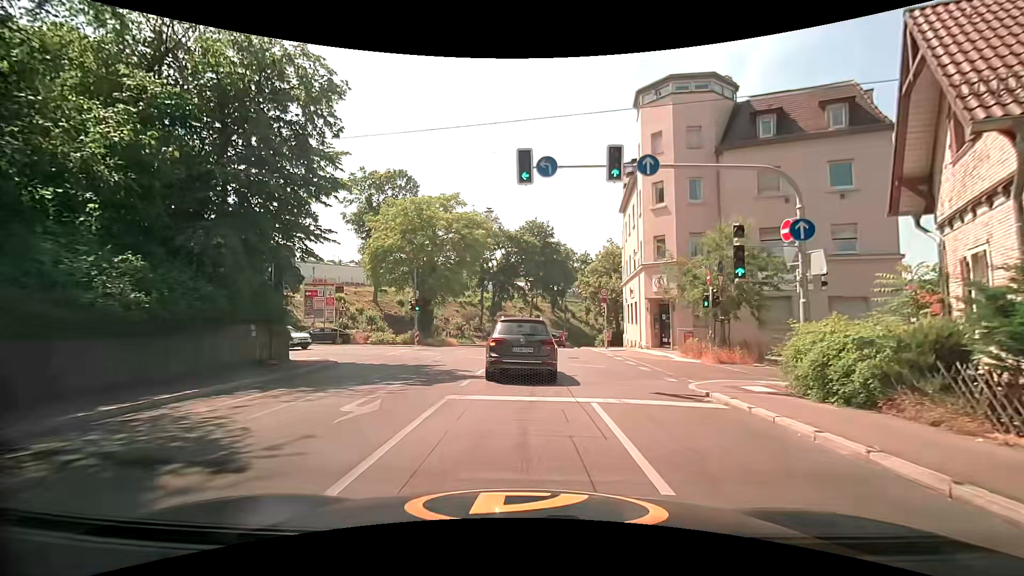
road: secondary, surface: asphalt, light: Day
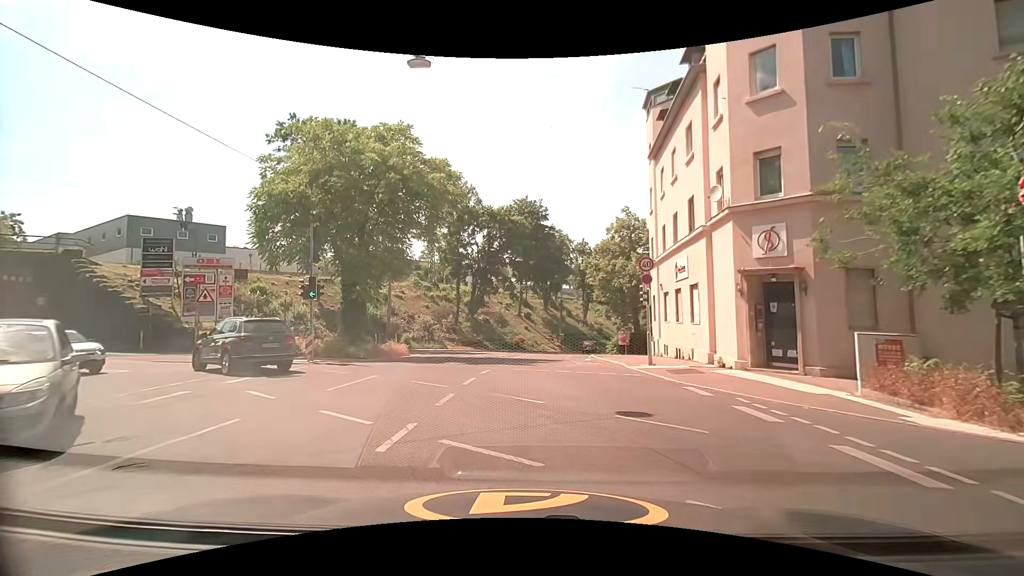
(+0.8, +15.1) m; +2°
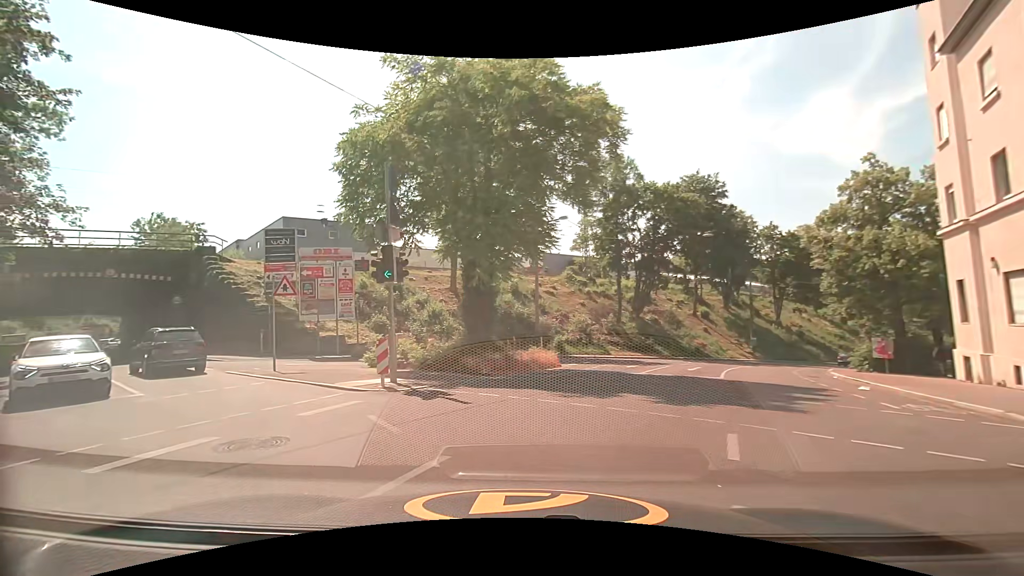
(-0.8, +8.9) m; -15°
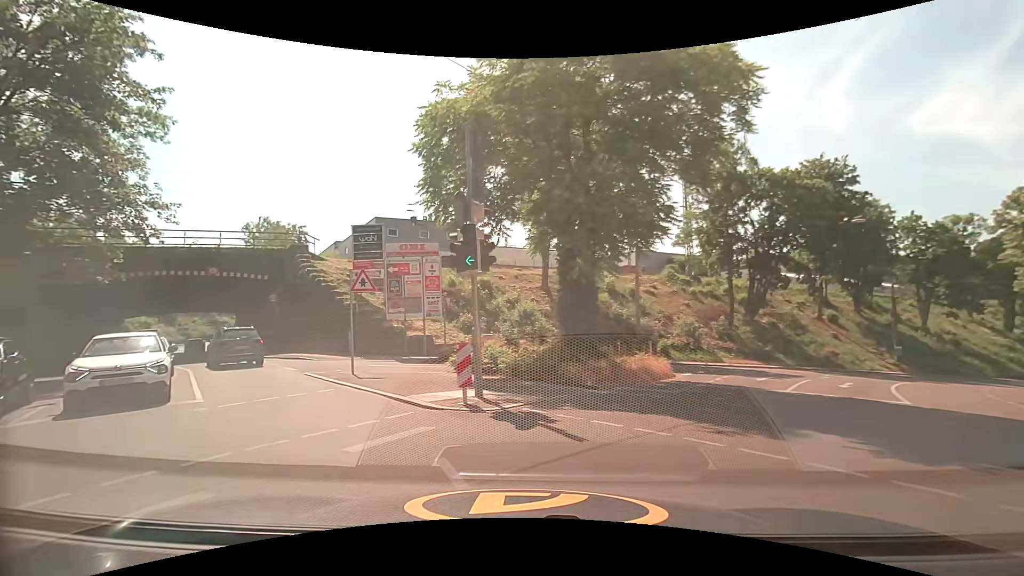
(-0.3, +2.7) m; -11°
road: unclassified
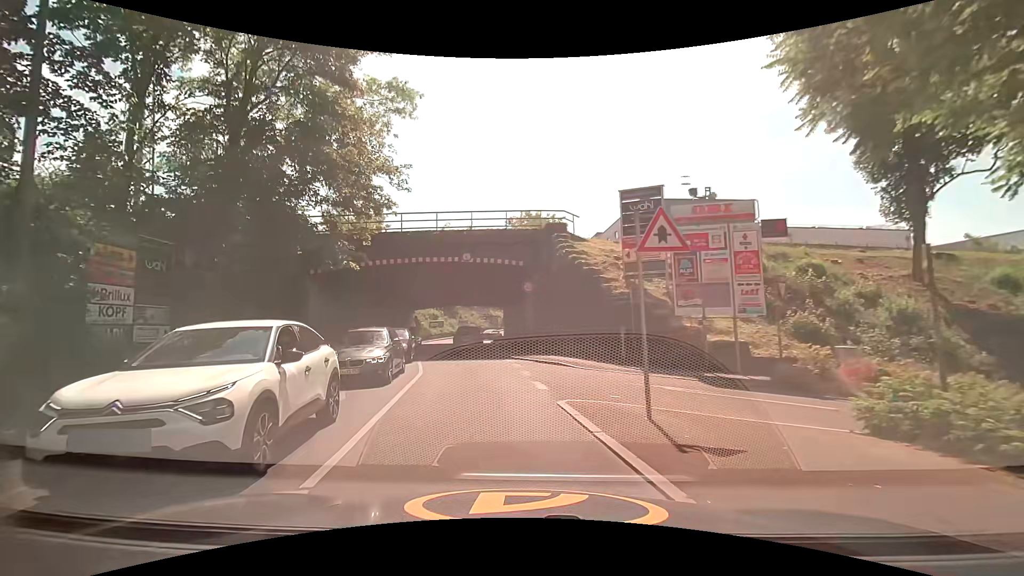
(-2.3, +8.1) m; -29°
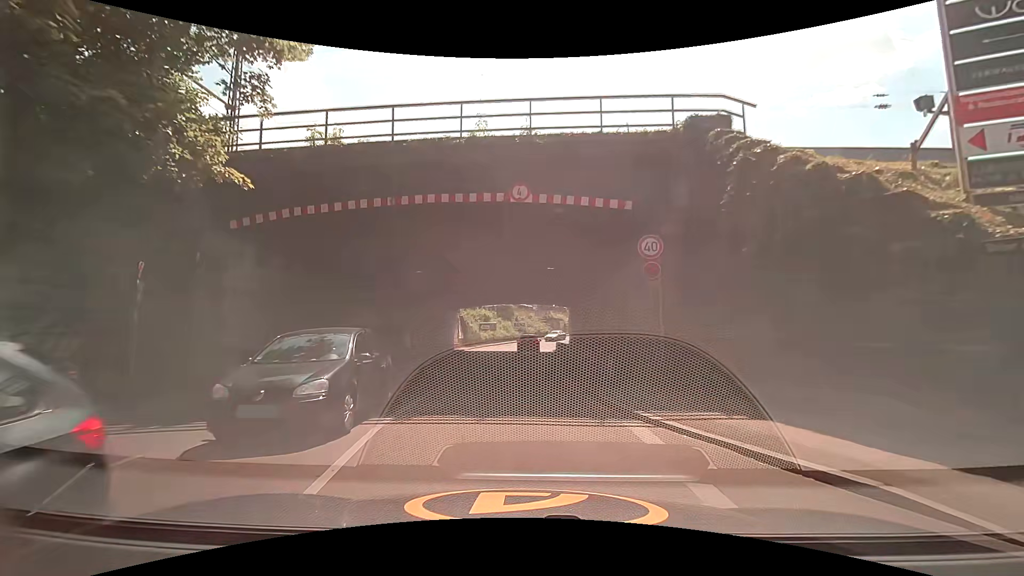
(-1.6, +13.9) m; -8°
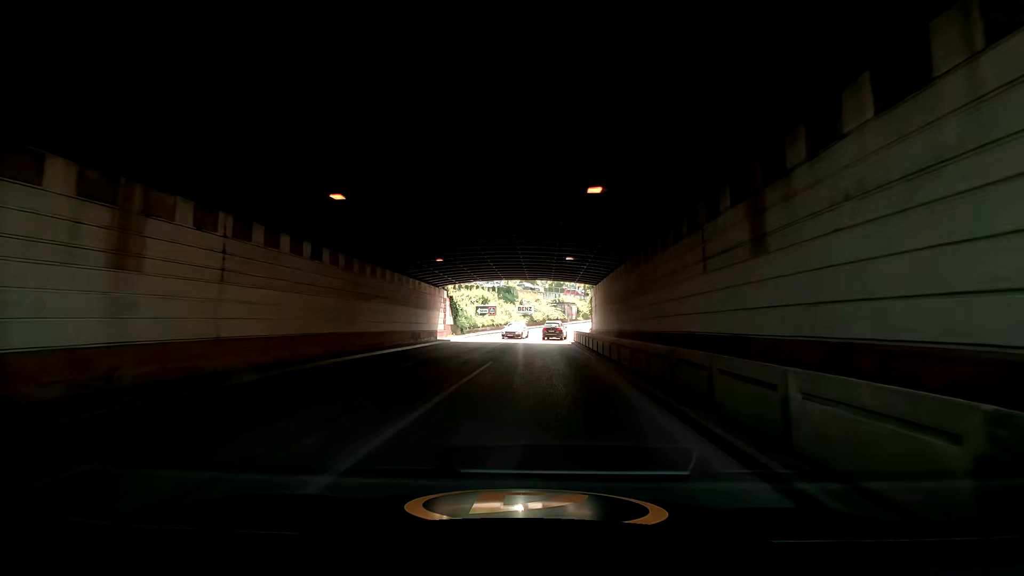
(-0.4, +13.3) m; 0°
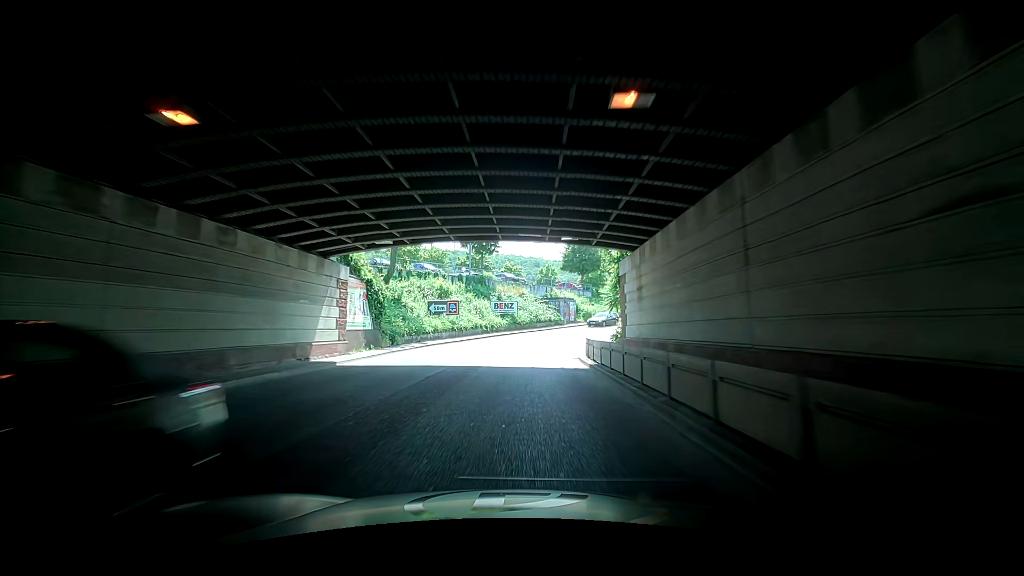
(-0.9, +19.7) m; +5°
